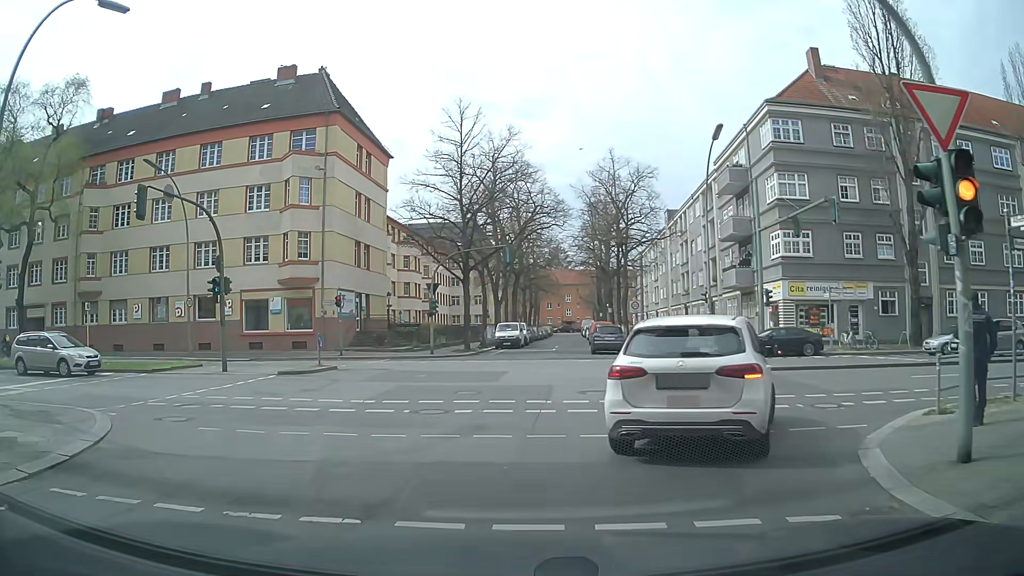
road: residential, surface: asphalt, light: Day
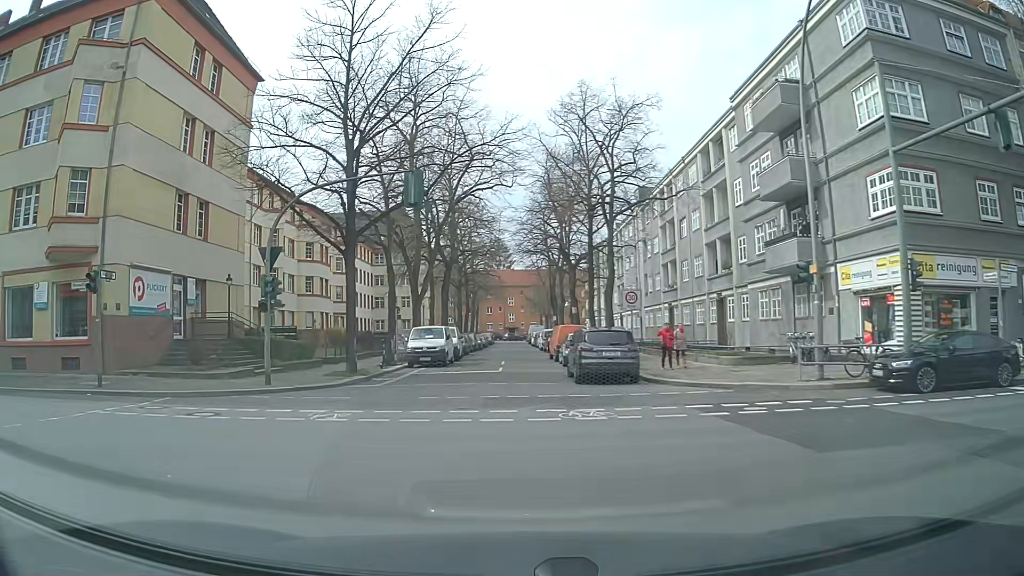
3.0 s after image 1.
(+0.2, +18.0) m; +6°
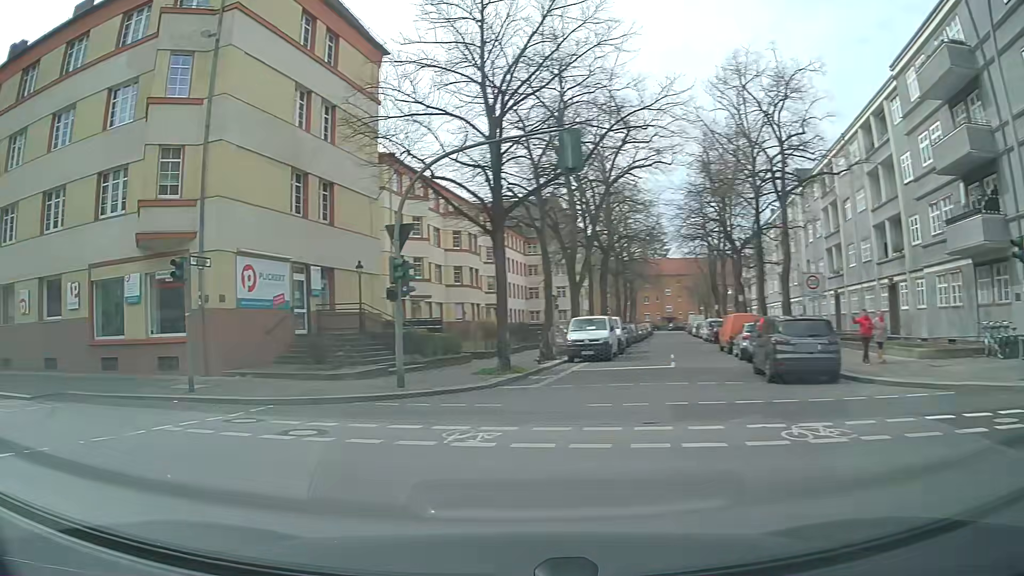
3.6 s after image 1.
(-0.4, +3.1) m; -14°
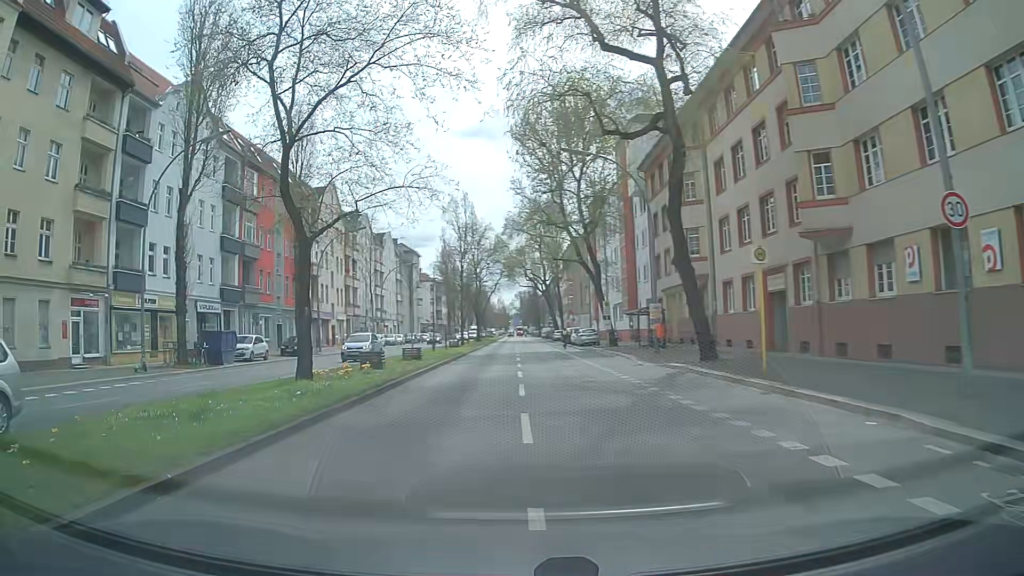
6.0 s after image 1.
(-8.3, +8.7) m; -79°
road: secondary
